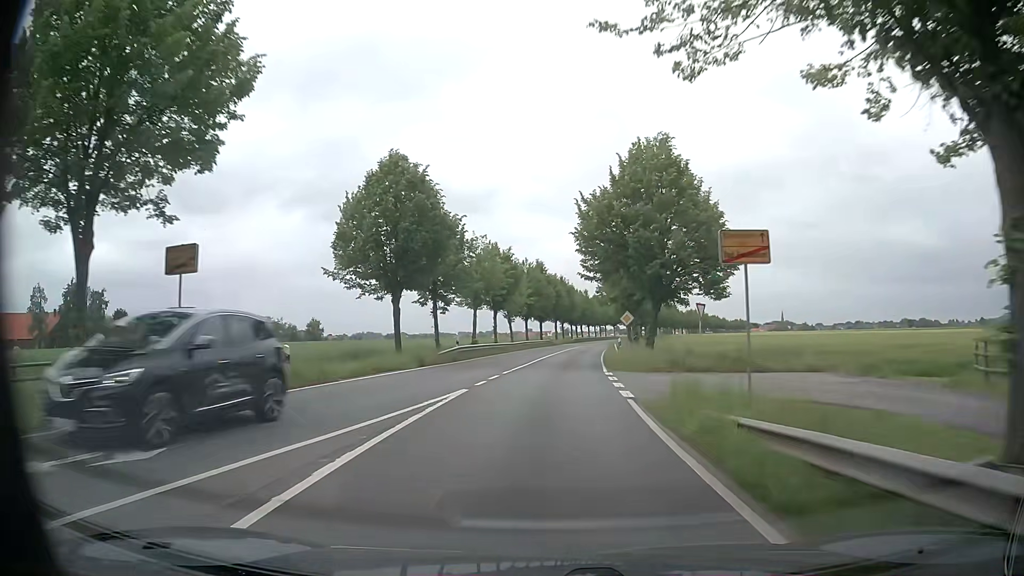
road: primary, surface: asphalt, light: Day
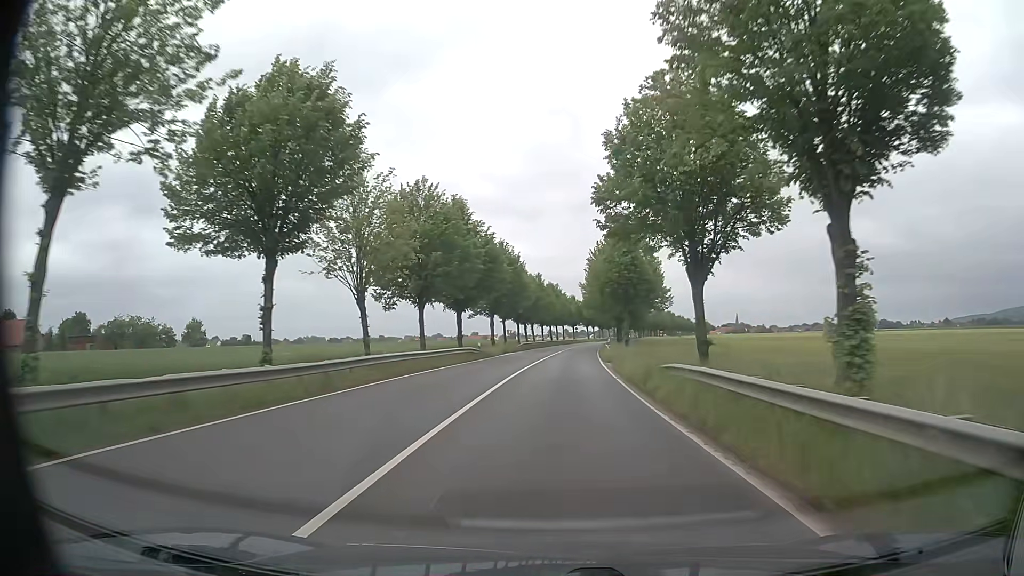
(+1.5, +44.0) m; +4°
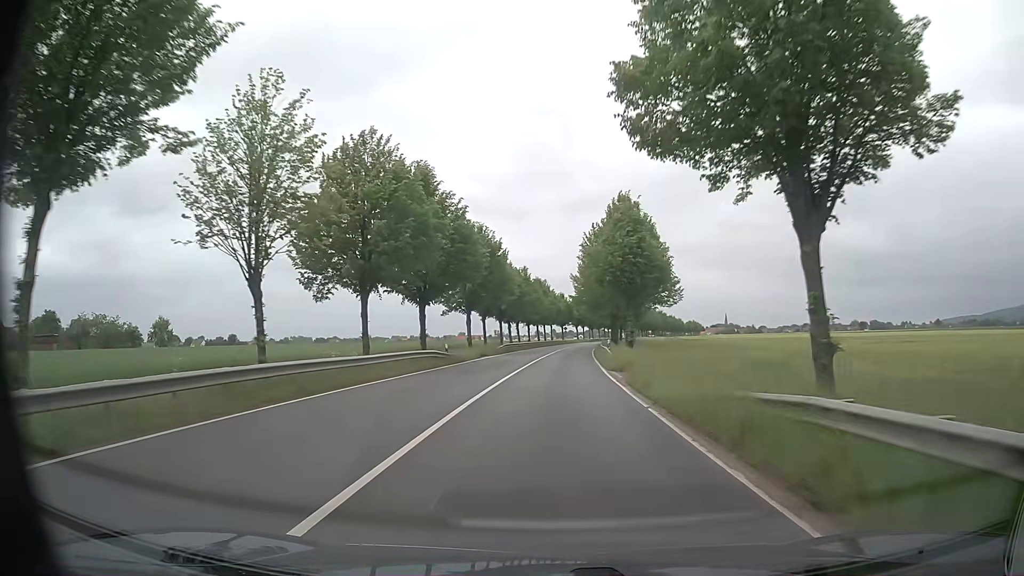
(+0.1, +9.9) m; +1°
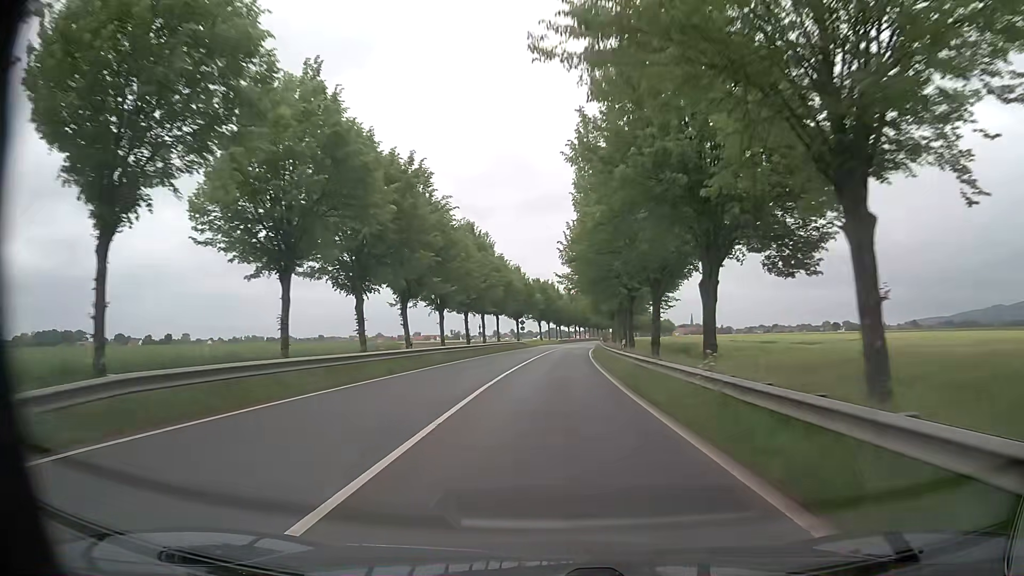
(+1.9, +54.1) m; +4°
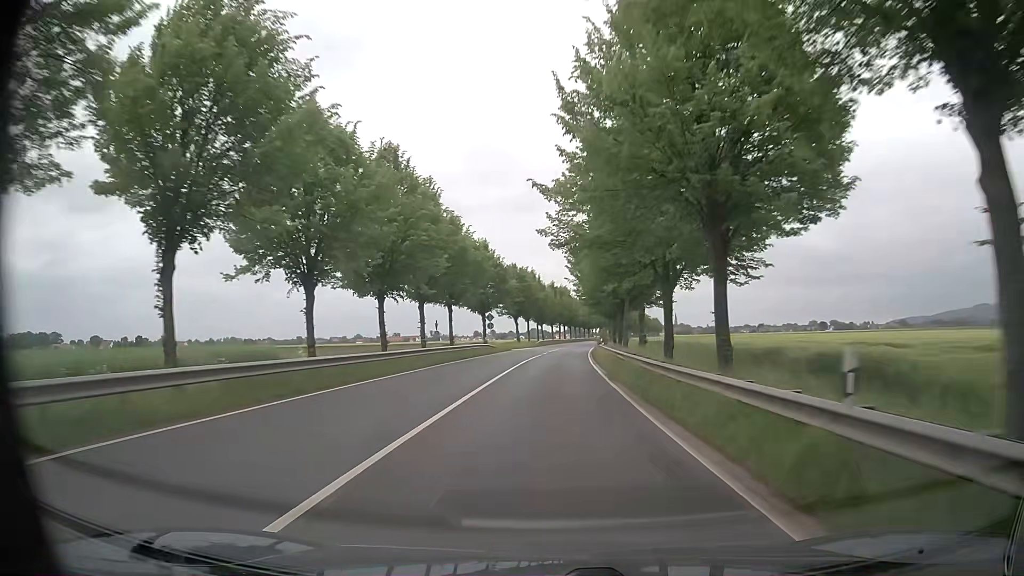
(+0.4, +23.7) m; +1°
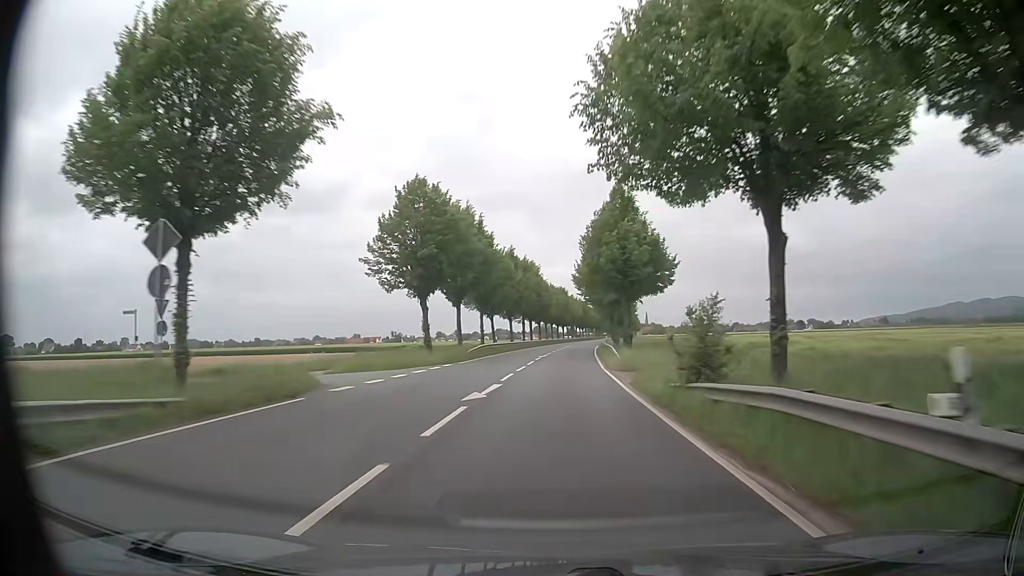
(+1.3, +50.7) m; +3°
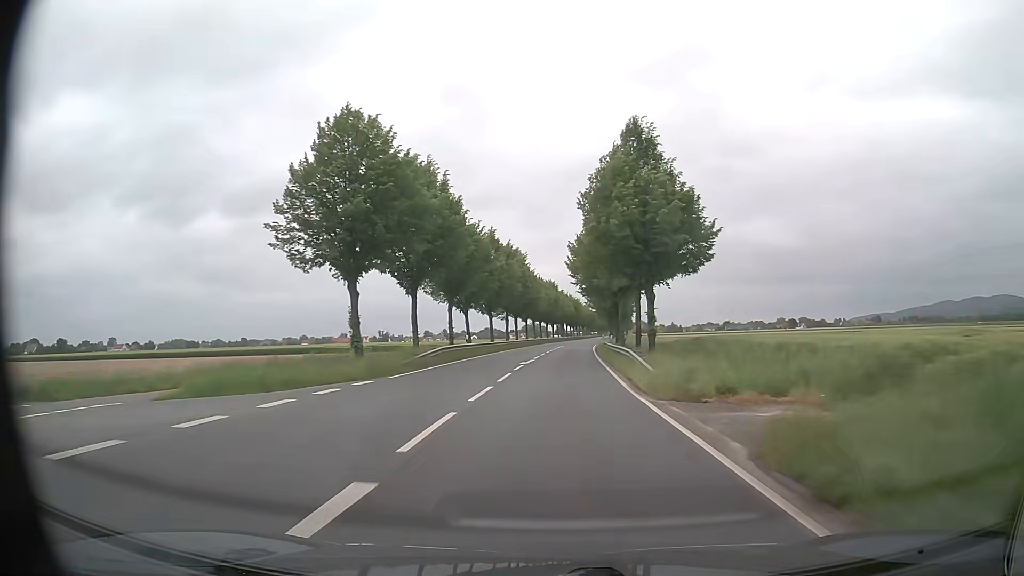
(+0.1, +13.3) m; +1°
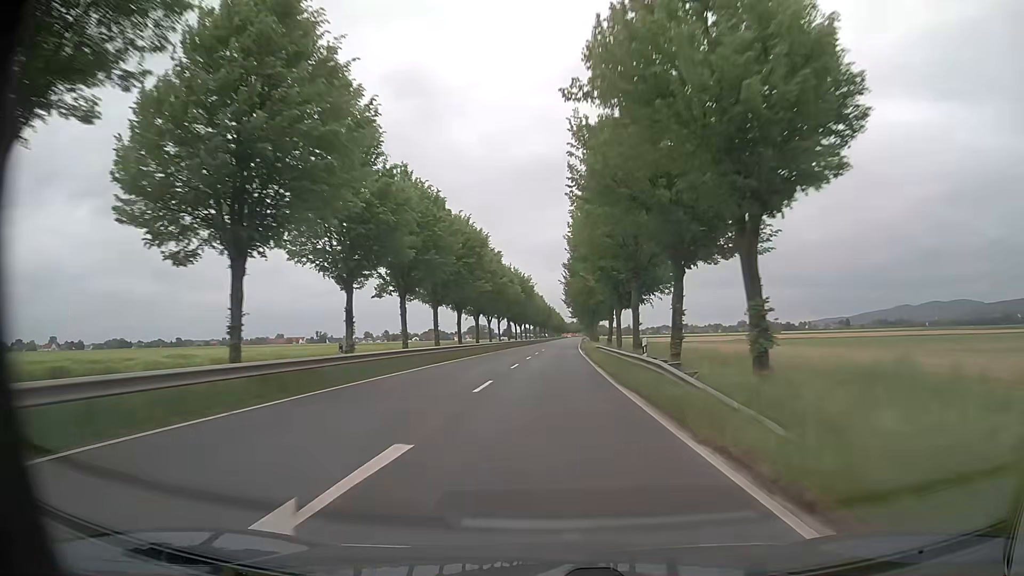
(+2.8, +70.4) m; +4°
(0, +10) (0, +20) (0, +30) (0, +40) (+1, +50) (+1, +60) (+1, +70) (+2, +80) (+2, +90) (+2, +100) m
